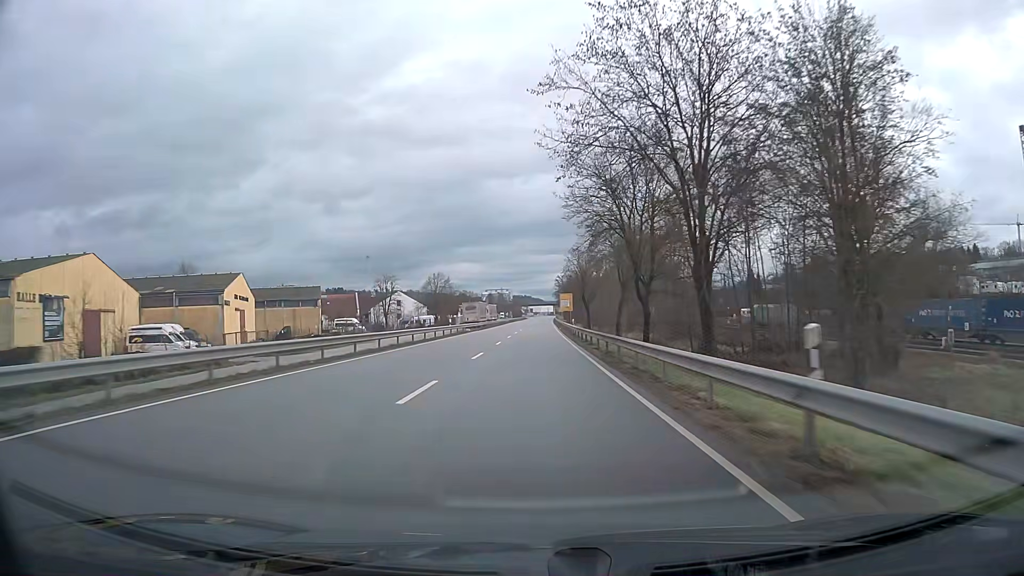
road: primary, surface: asphalt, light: Day
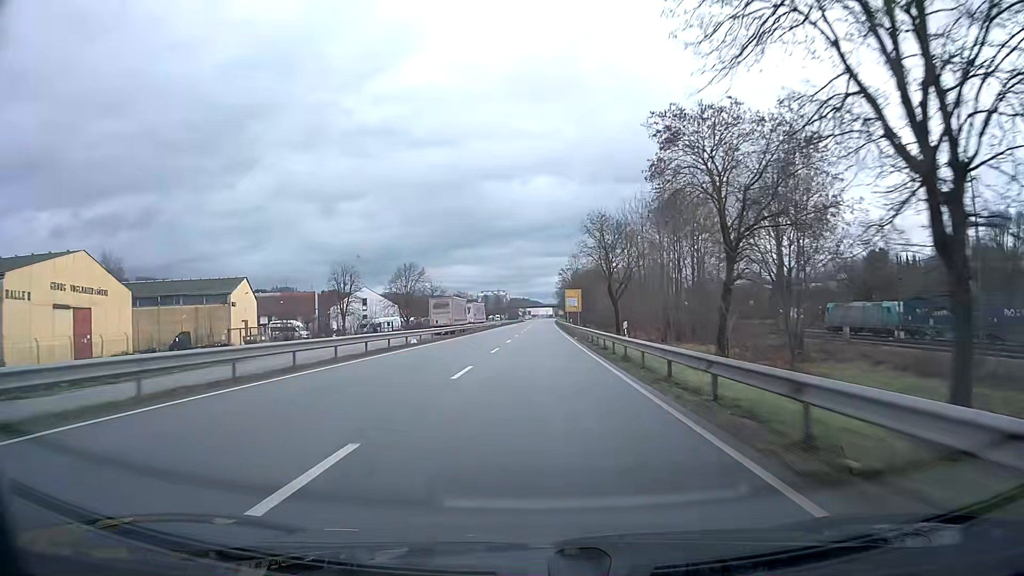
(+0.1, +31.6) m; 0°
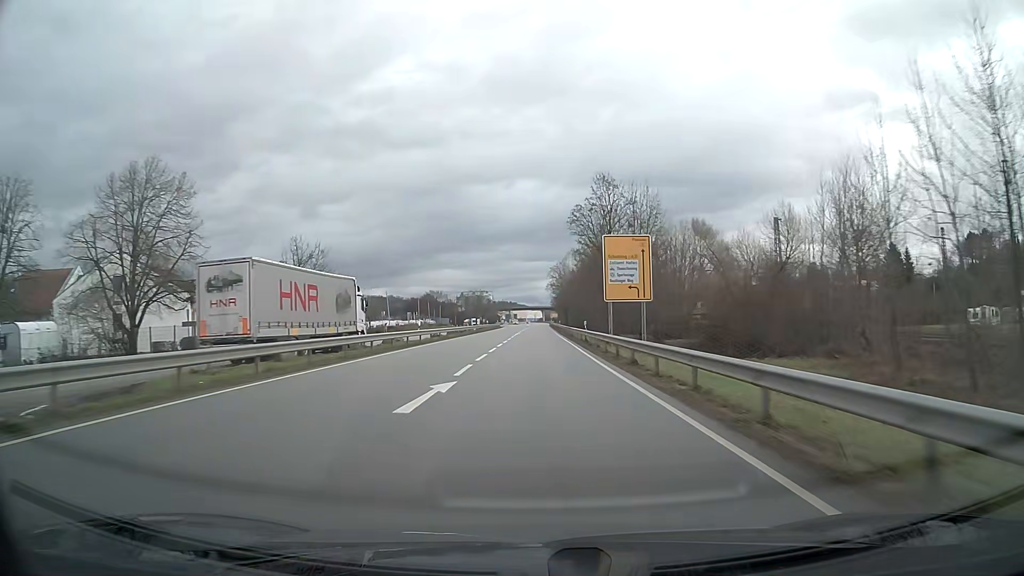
(+0.7, +78.9) m; +1°
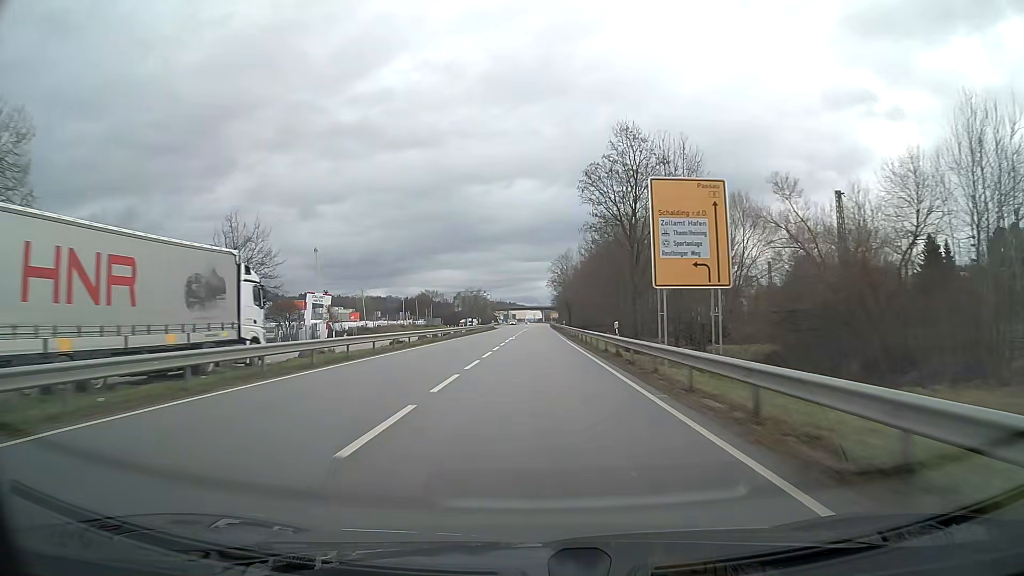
(0.0, +15.8) m; 0°
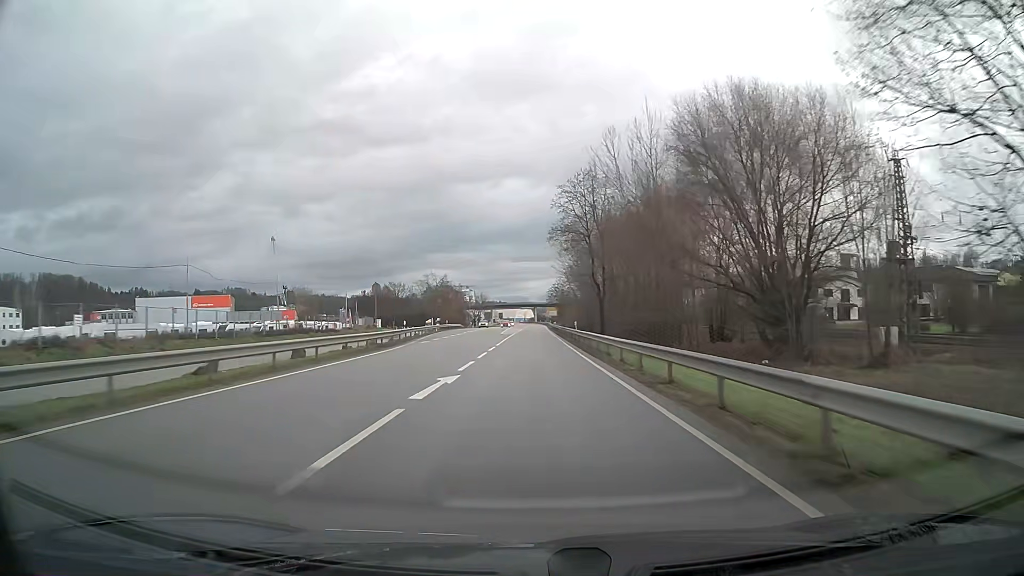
(+0.5, +79.0) m; +1°
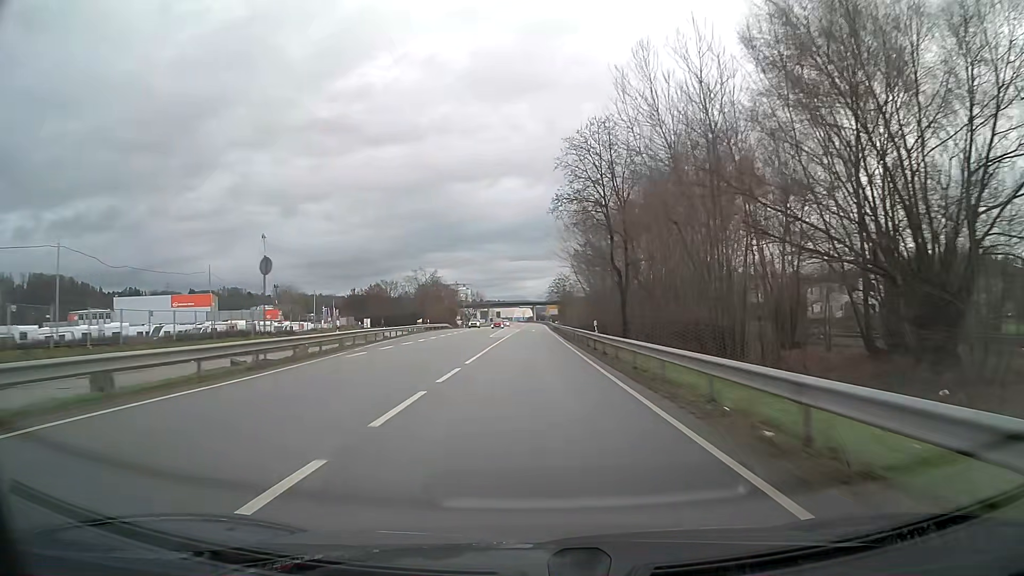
(0.0, +15.8) m; 0°
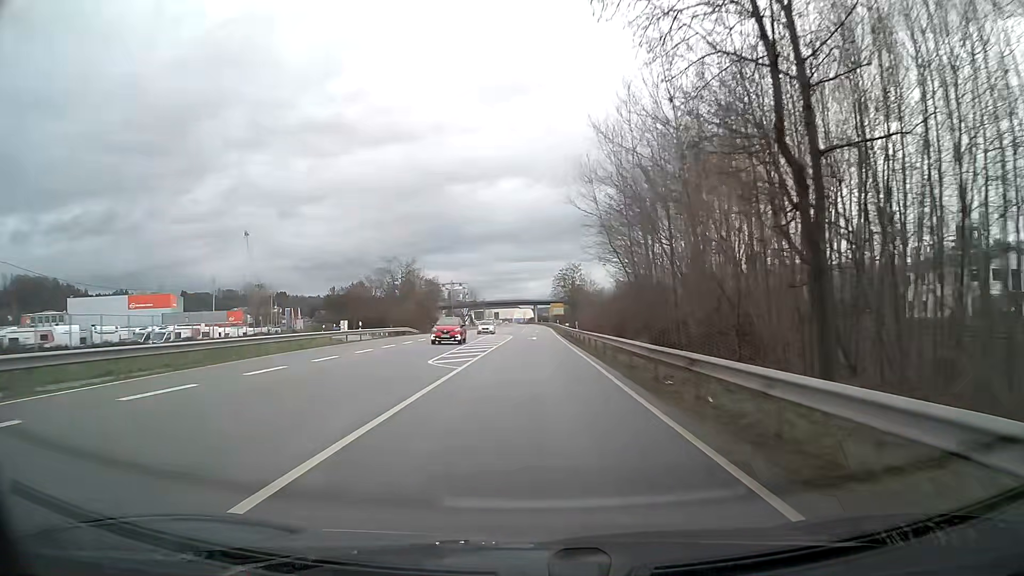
(0.0, +31.6) m; 0°
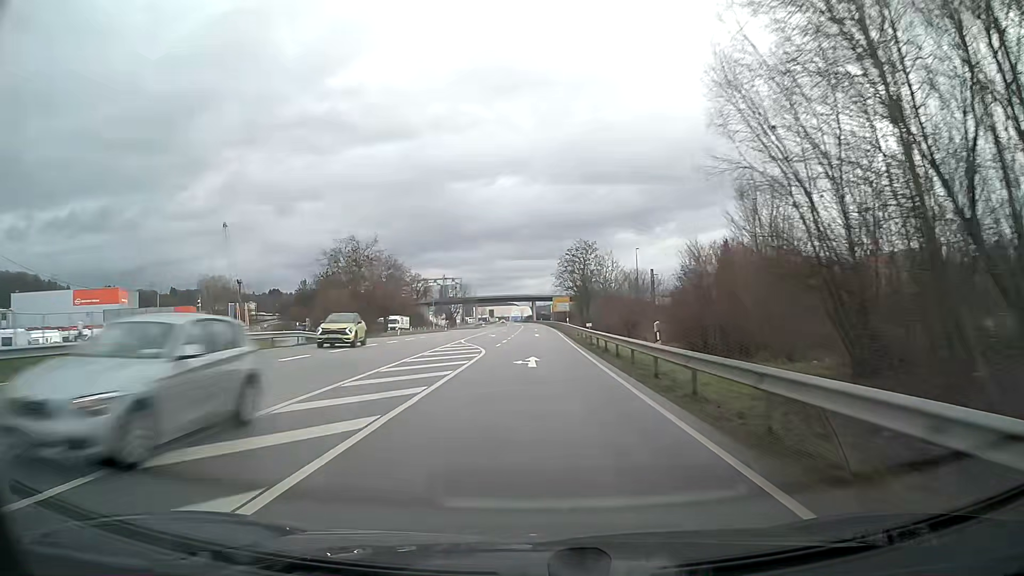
(0.0, +31.6) m; 0°
(0, +10) (0, +20) (0, +30) (0, +40) (0, +50) (0, +60) (0, +70) (0, +80) (0, +90) (0, +100) m
